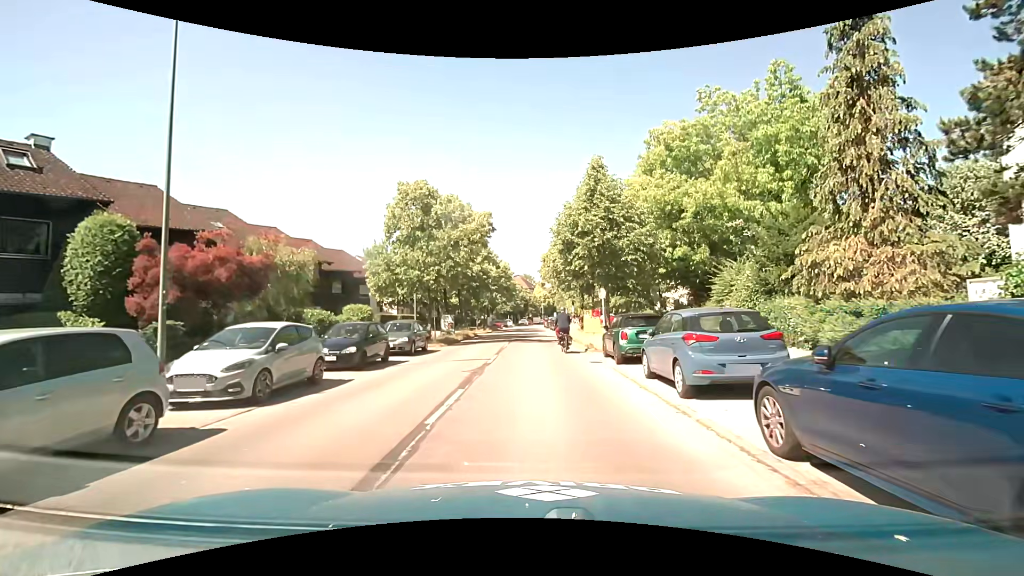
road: tertiary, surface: asphalt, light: Day
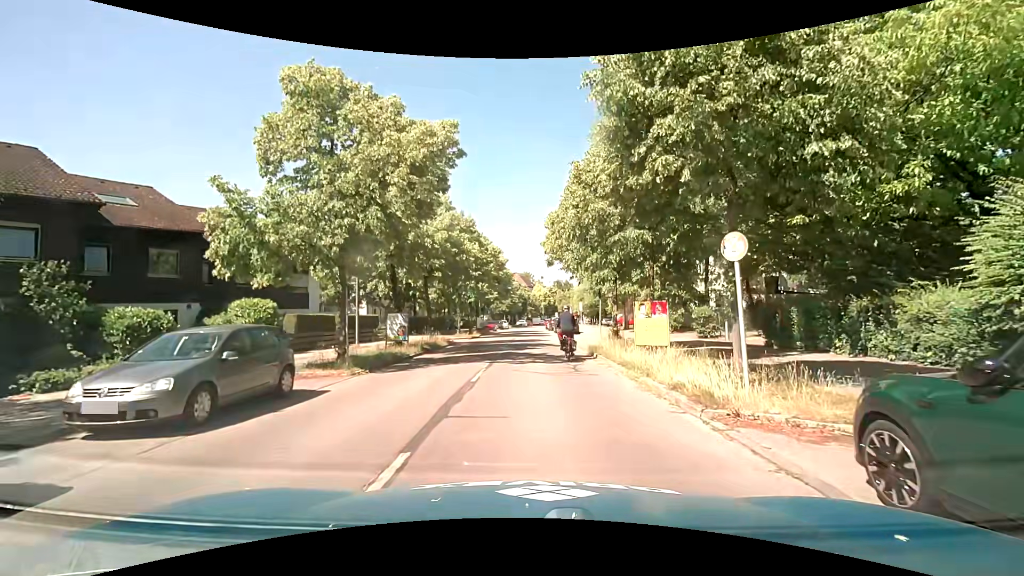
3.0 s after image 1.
(0.0, +13.5) m; 0°
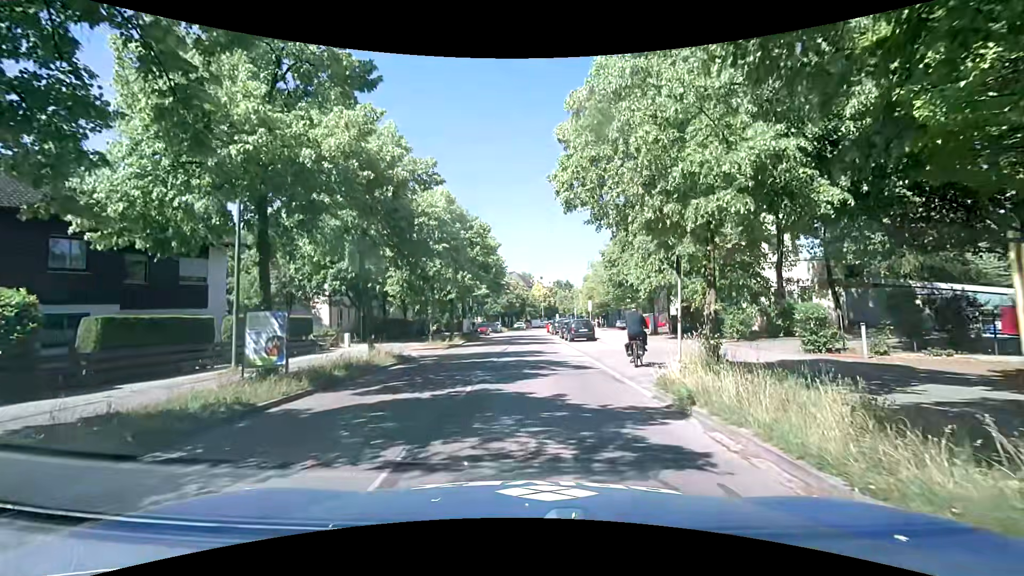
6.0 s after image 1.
(0.0, +11.2) m; -1°
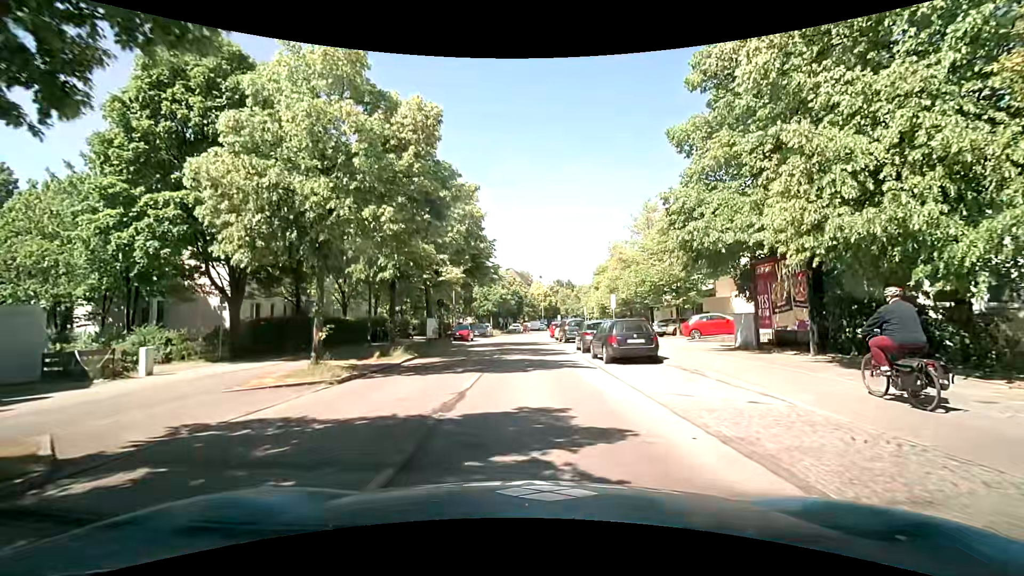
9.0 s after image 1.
(+0.1, +16.2) m; 0°
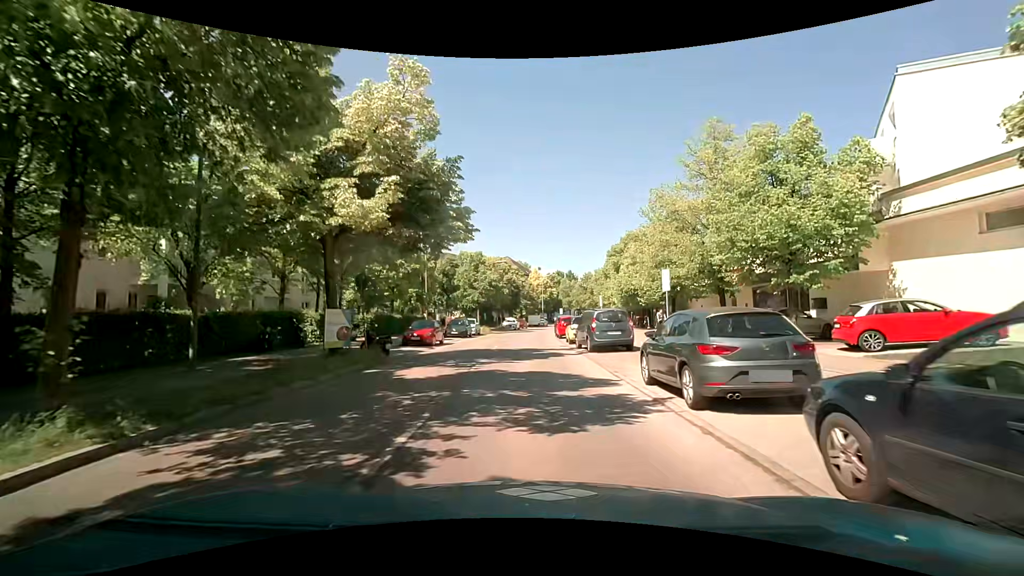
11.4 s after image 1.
(+0.1, +15.4) m; +1°
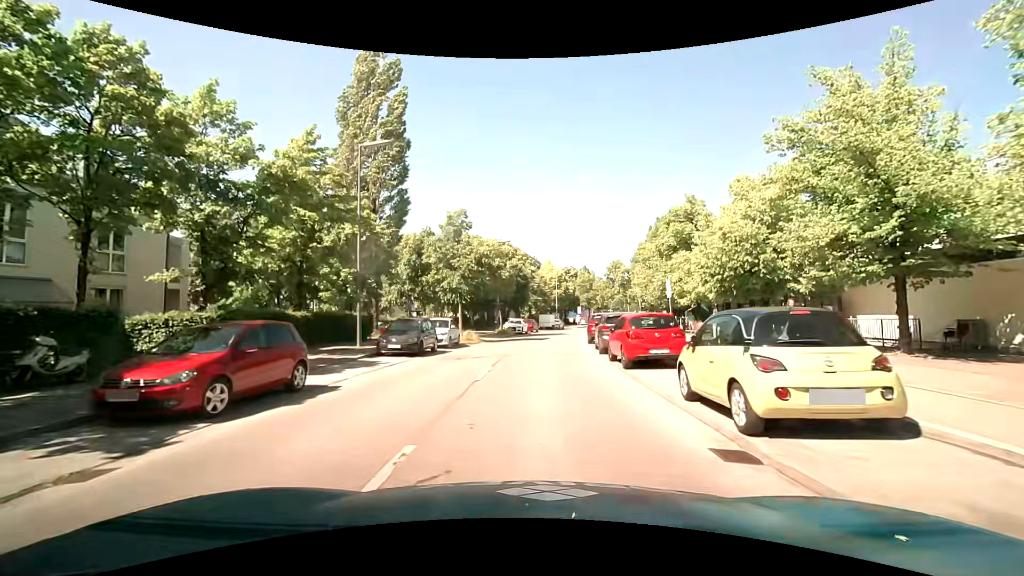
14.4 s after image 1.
(-0.5, +20.4) m; -2°
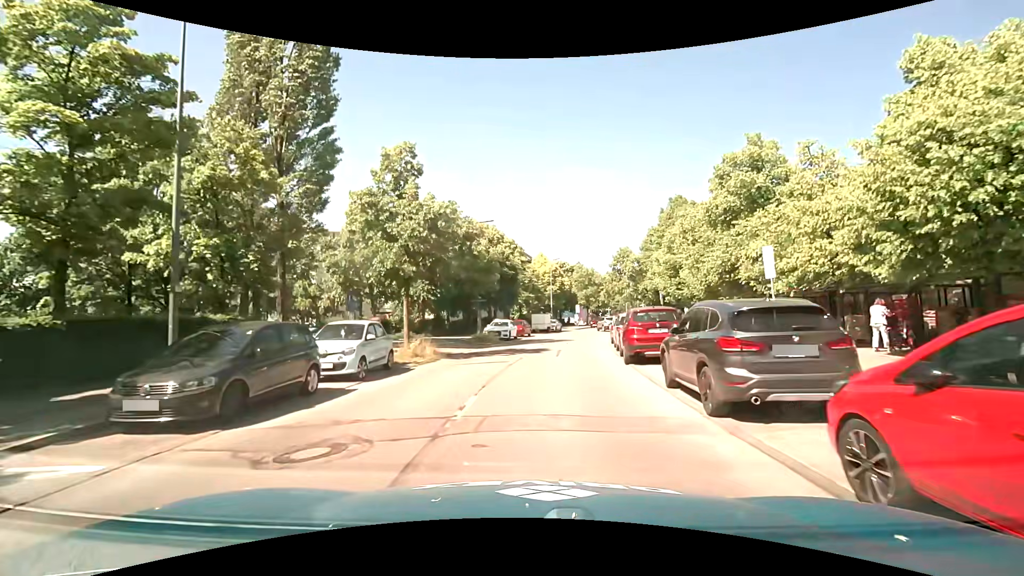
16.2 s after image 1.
(+0.2, +12.5) m; +2°
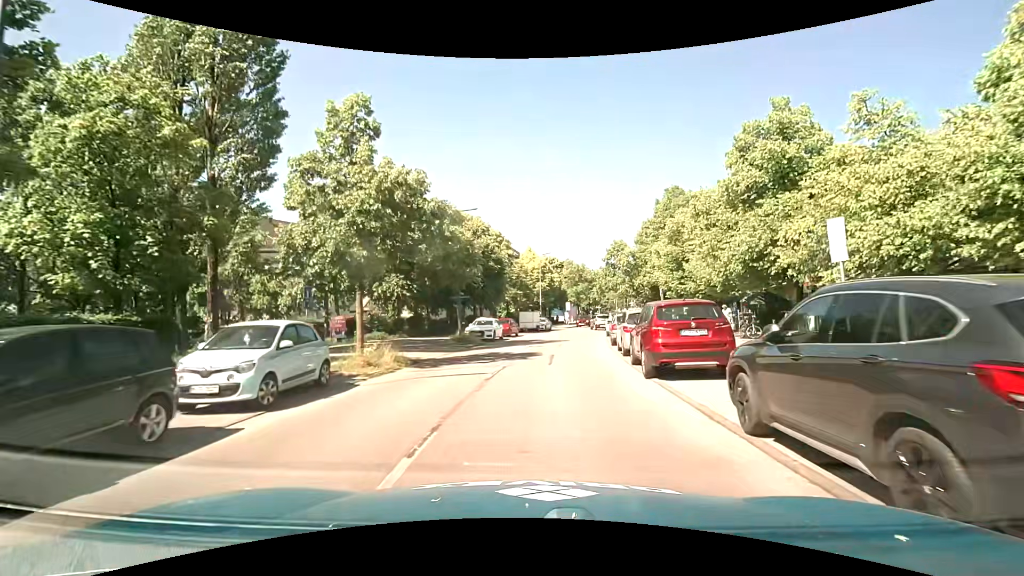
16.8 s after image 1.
(+0.1, +4.1) m; +1°
